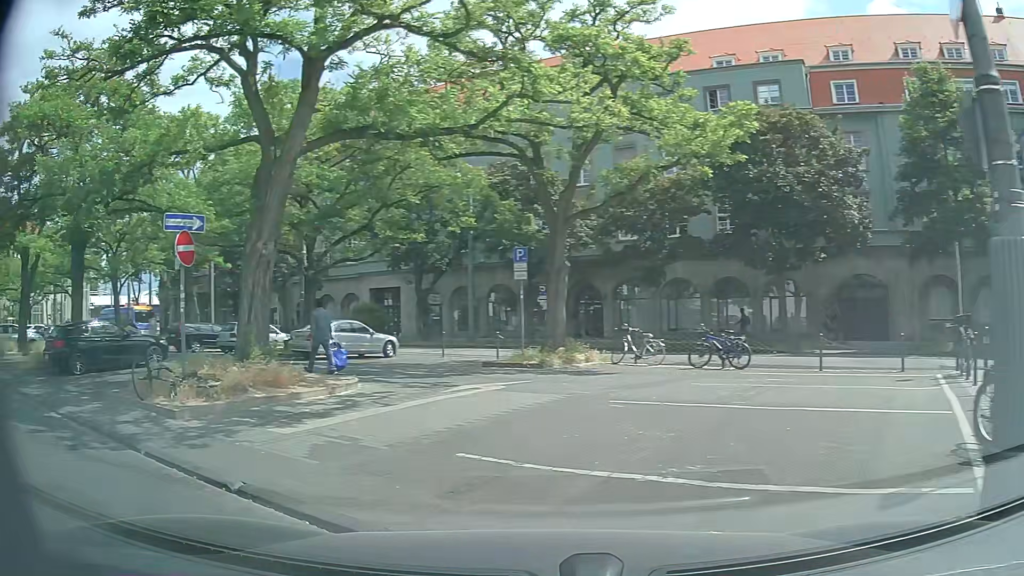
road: service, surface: asphalt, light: Day
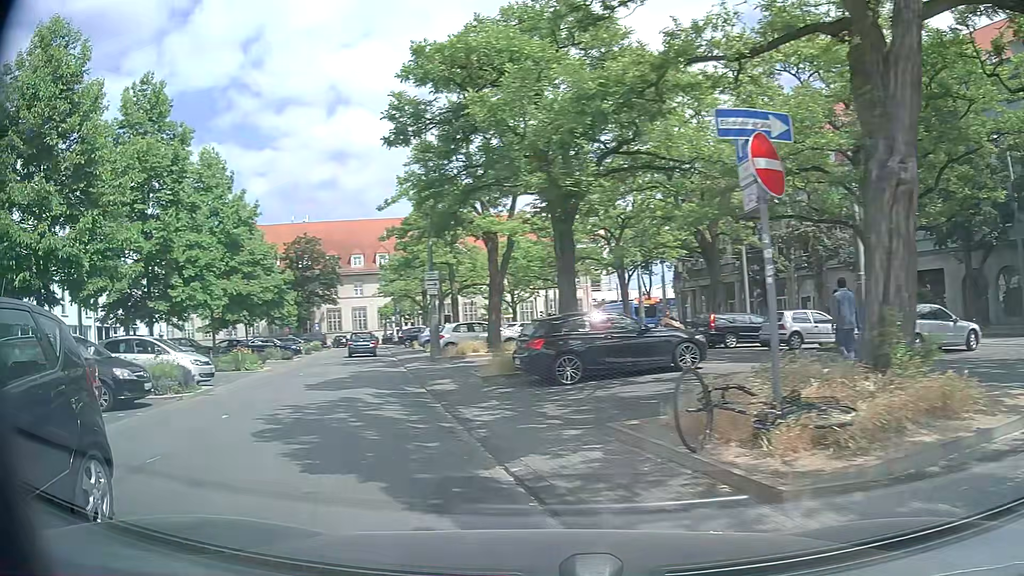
(-2.2, +4.9) m; -46°
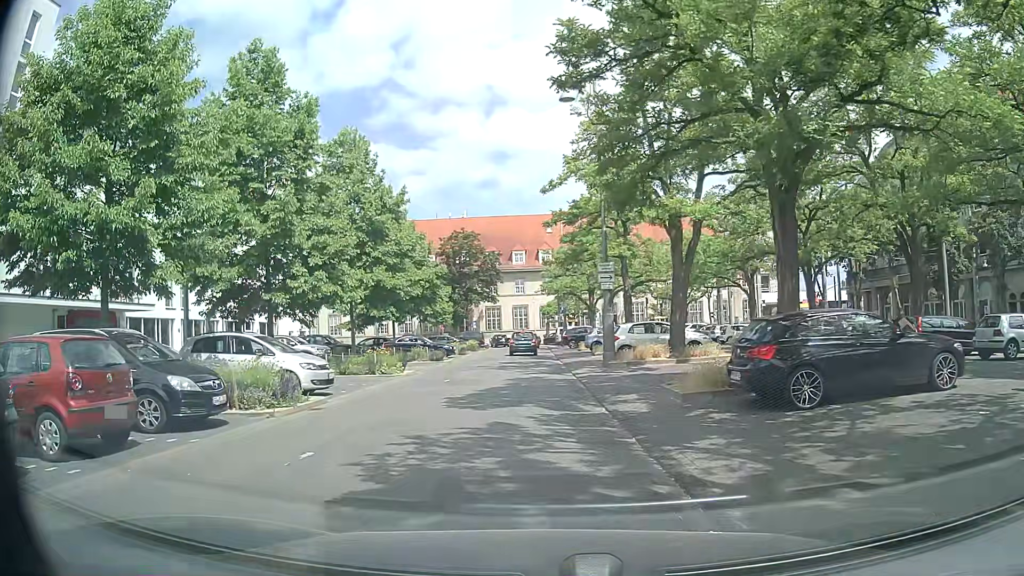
(-0.6, +3.9) m; -15°
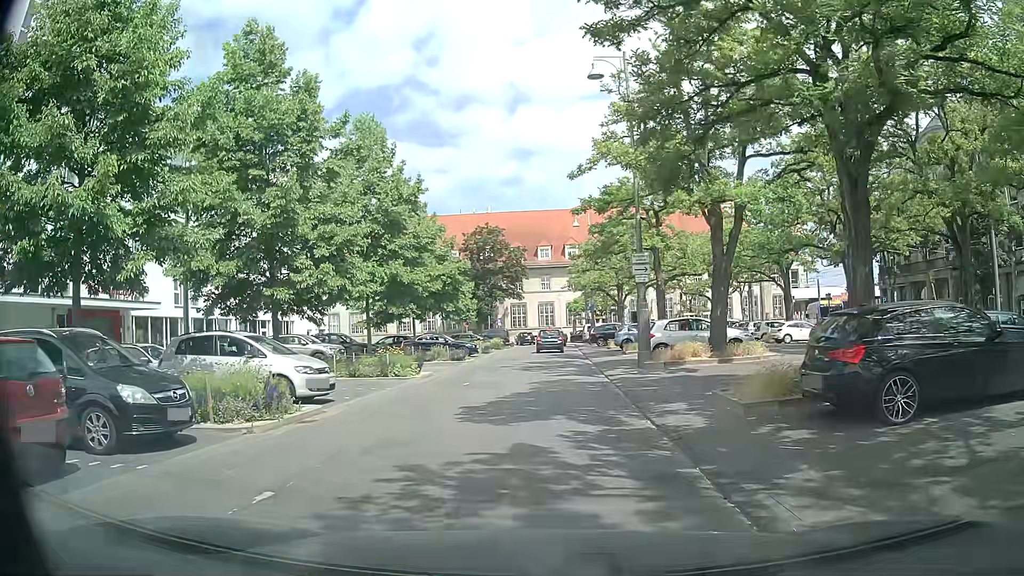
(0.0, +2.1) m; -1°
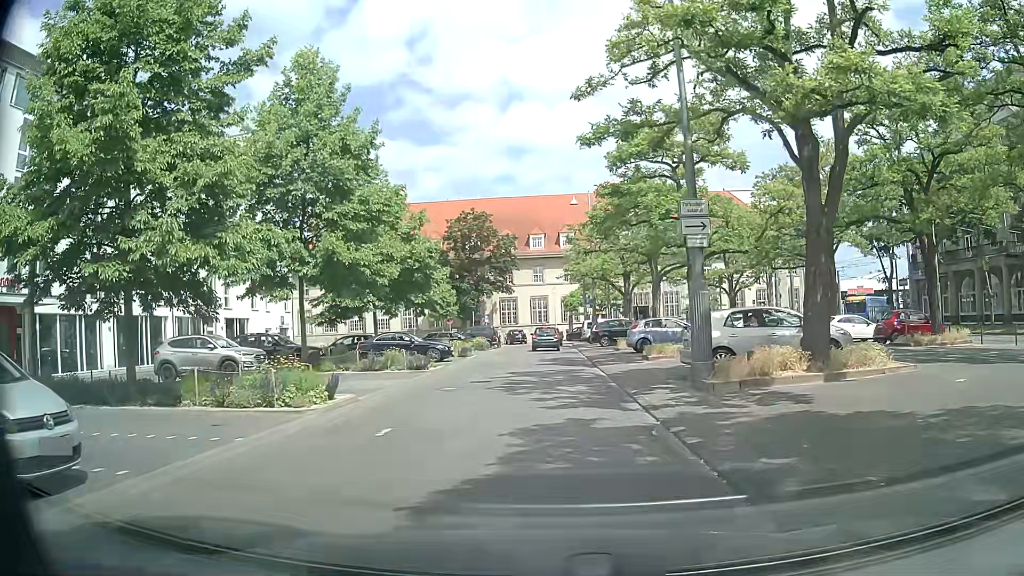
(+0.1, +8.7) m; +1°
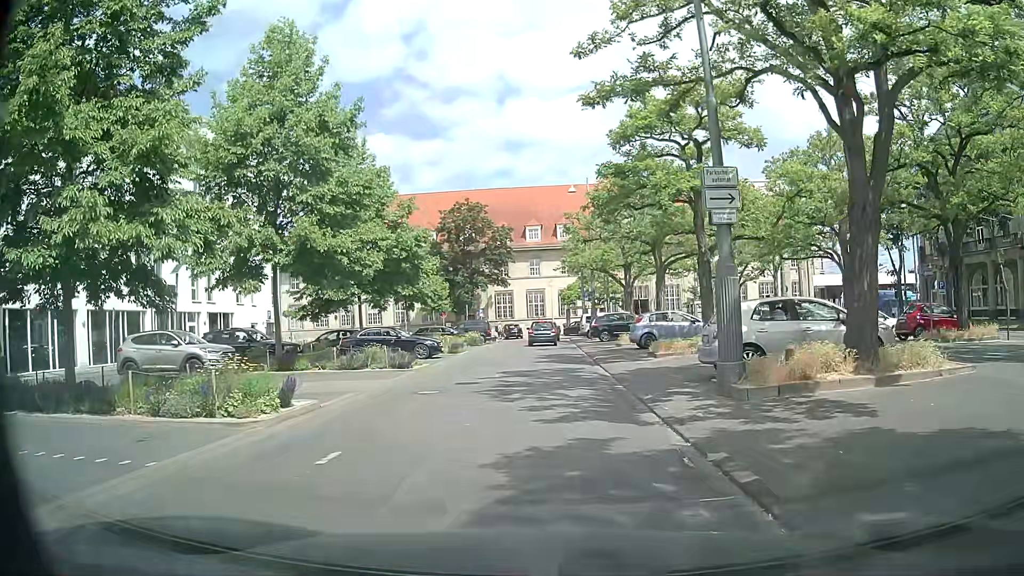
(0.0, +2.3) m; 0°
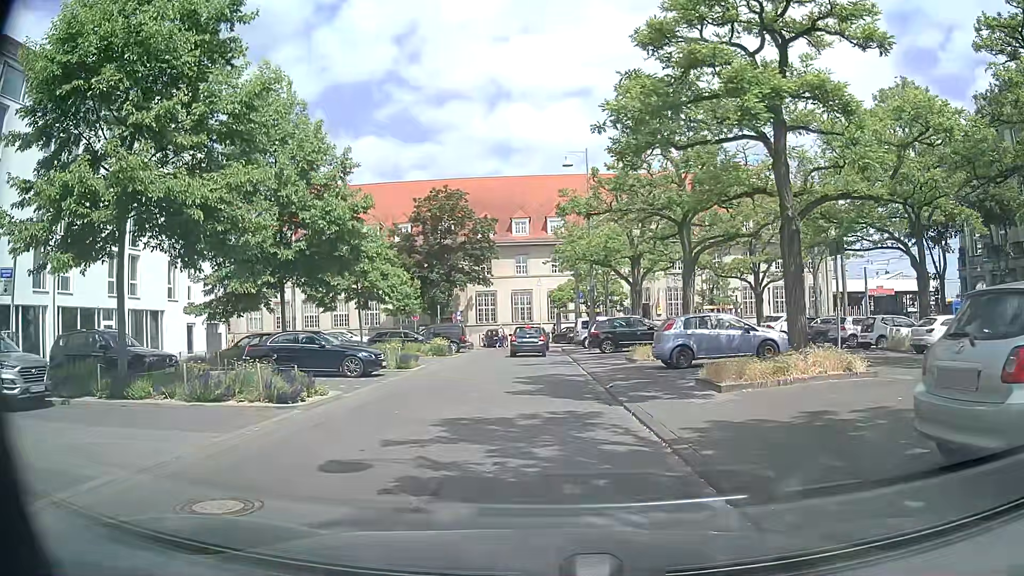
(+0.2, +8.9) m; +2°
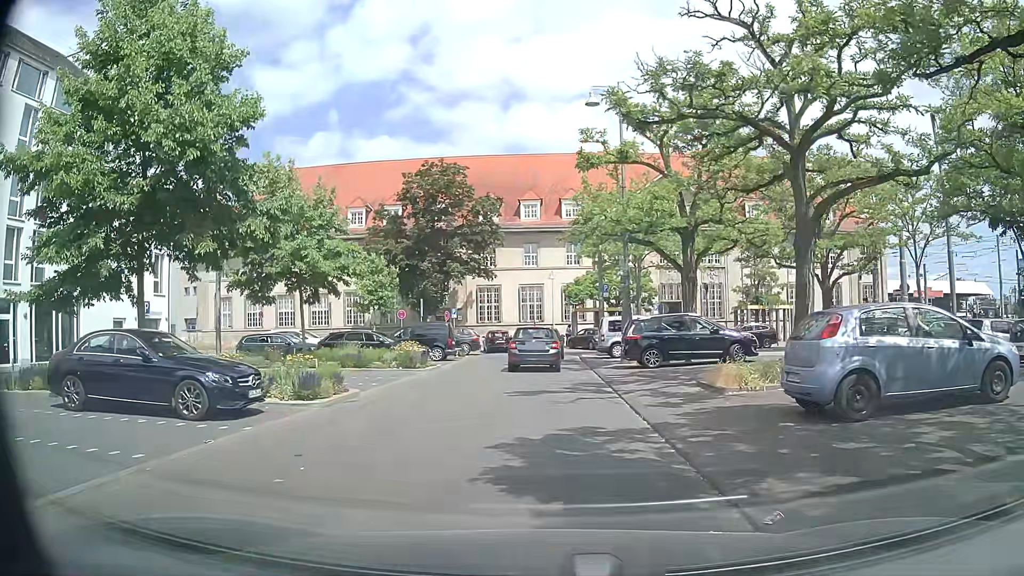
(0.0, +10.3) m; 0°
